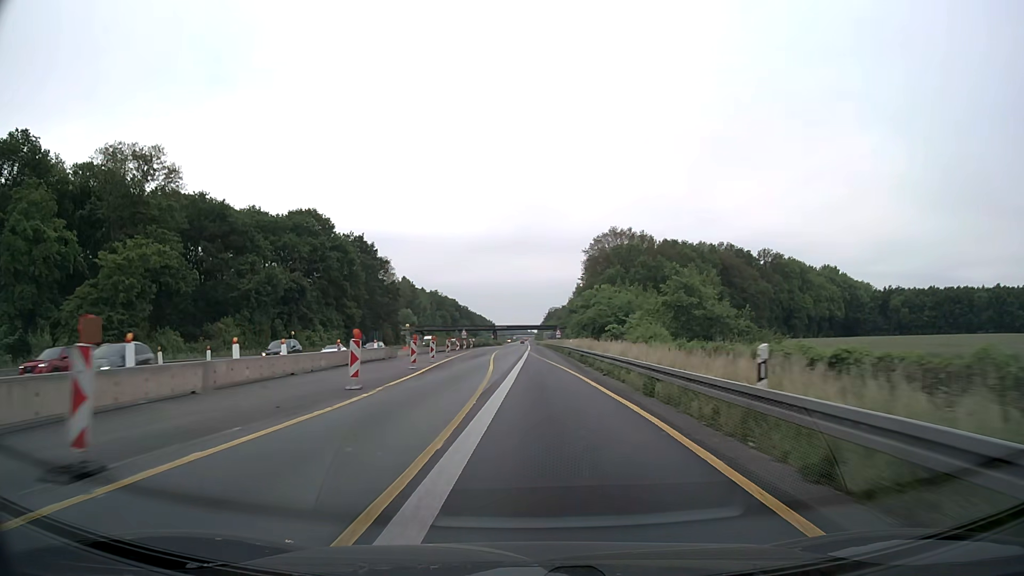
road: motorway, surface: asphalt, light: Day
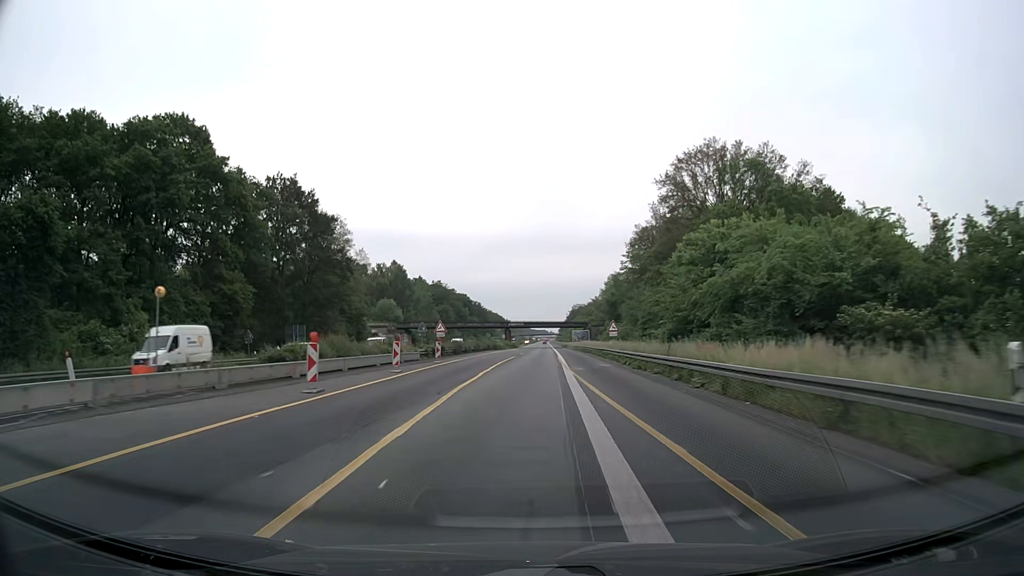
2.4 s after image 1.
(-1.0, +51.5) m; -2°
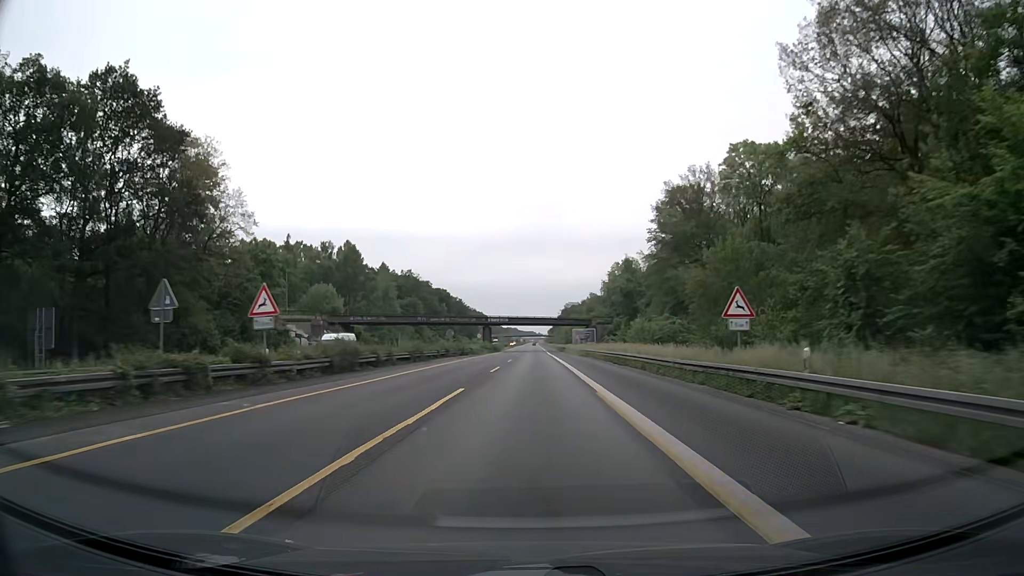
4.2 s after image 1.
(+0.3, +40.1) m; +1°
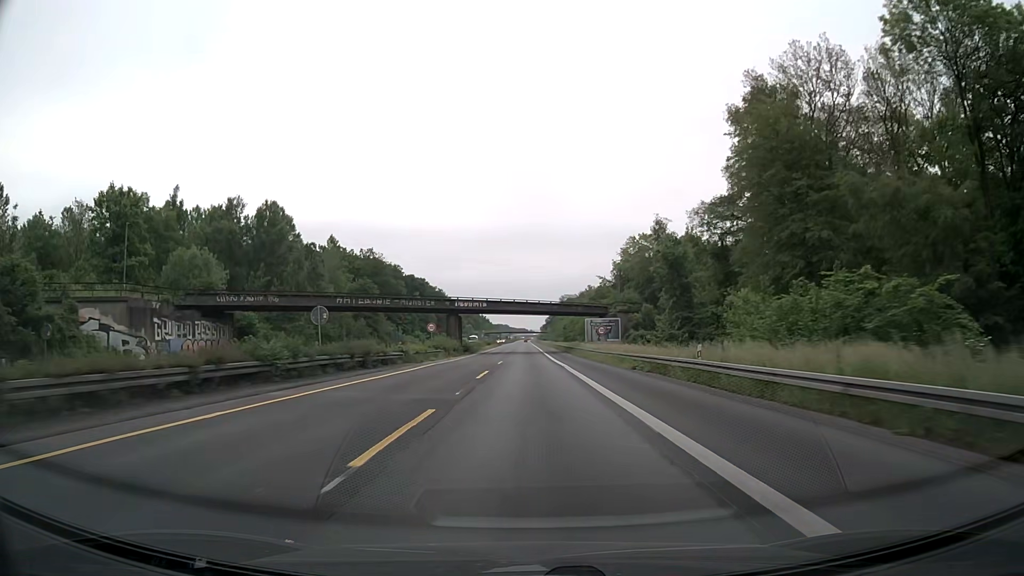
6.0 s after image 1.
(+0.2, +42.6) m; +1°
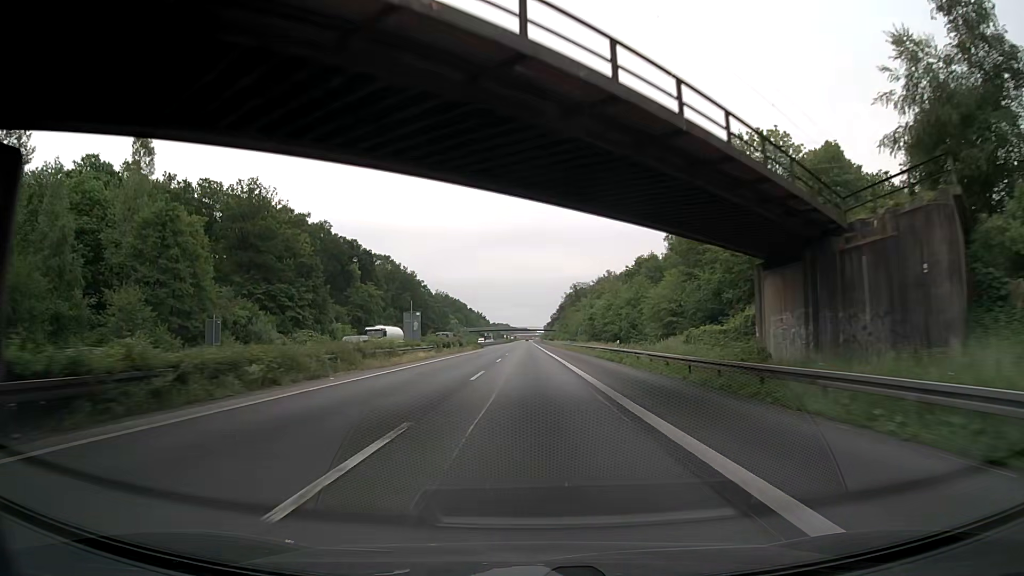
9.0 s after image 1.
(-0.2, +75.3) m; 0°
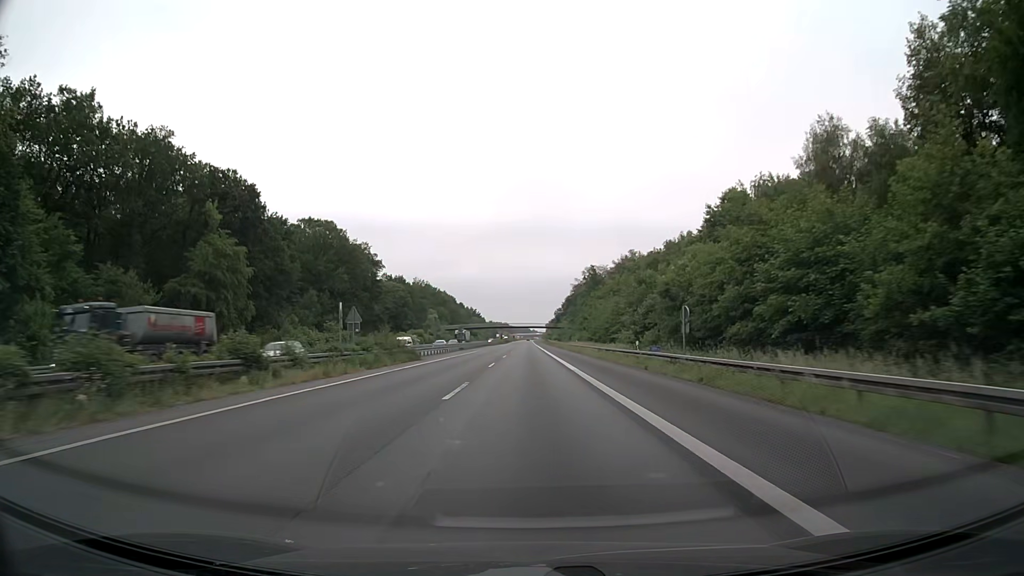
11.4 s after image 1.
(-0.2, +61.9) m; 0°
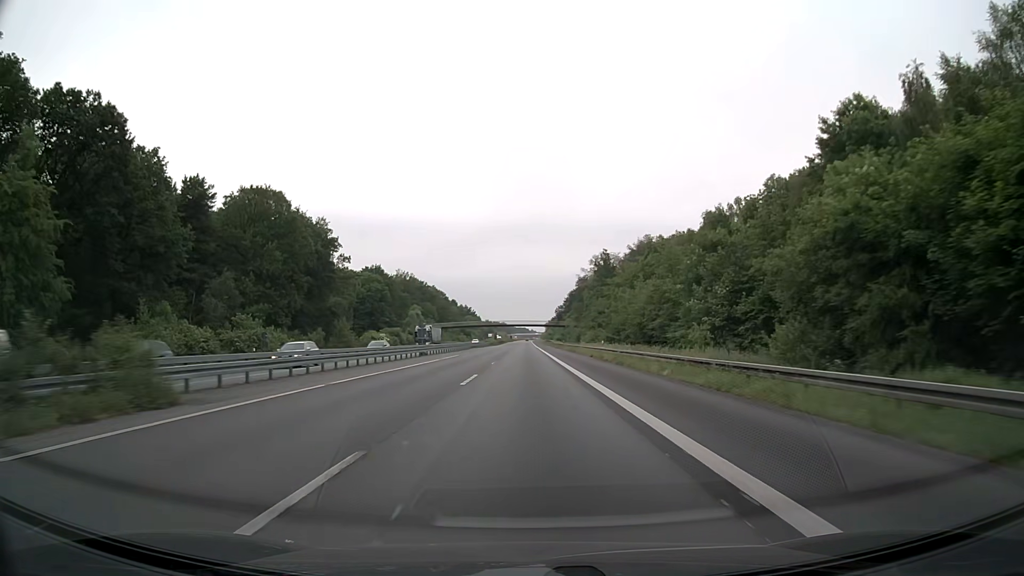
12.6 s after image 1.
(0.0, +31.2) m; 0°
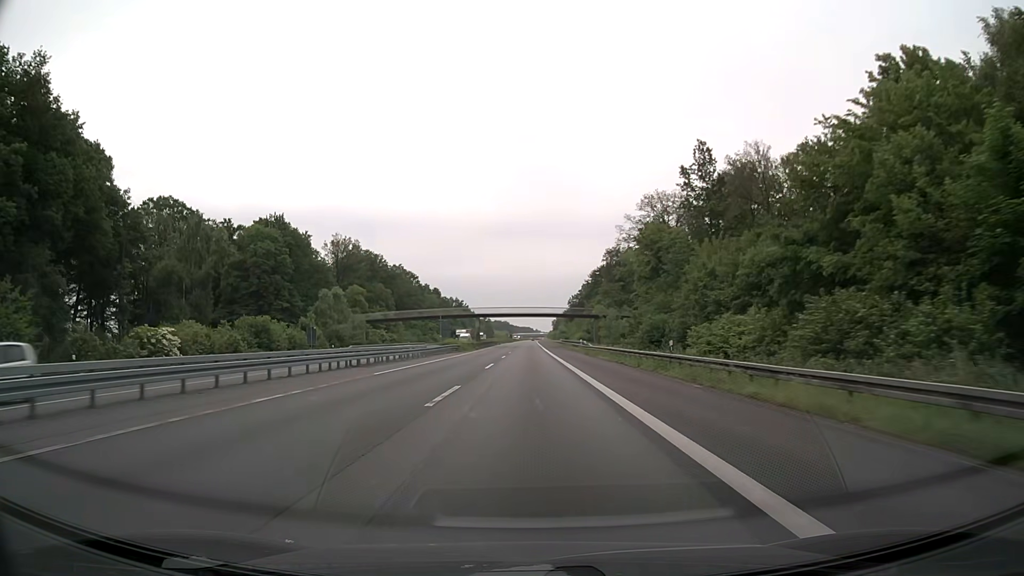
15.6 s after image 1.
(-0.1, +78.5) m; 0°
(0, +10) (0, +20) (0, +30) (0, +40) (0, +50) (0, +60) (0, +70) (0, +80) (0, +90) (0, +100) m
